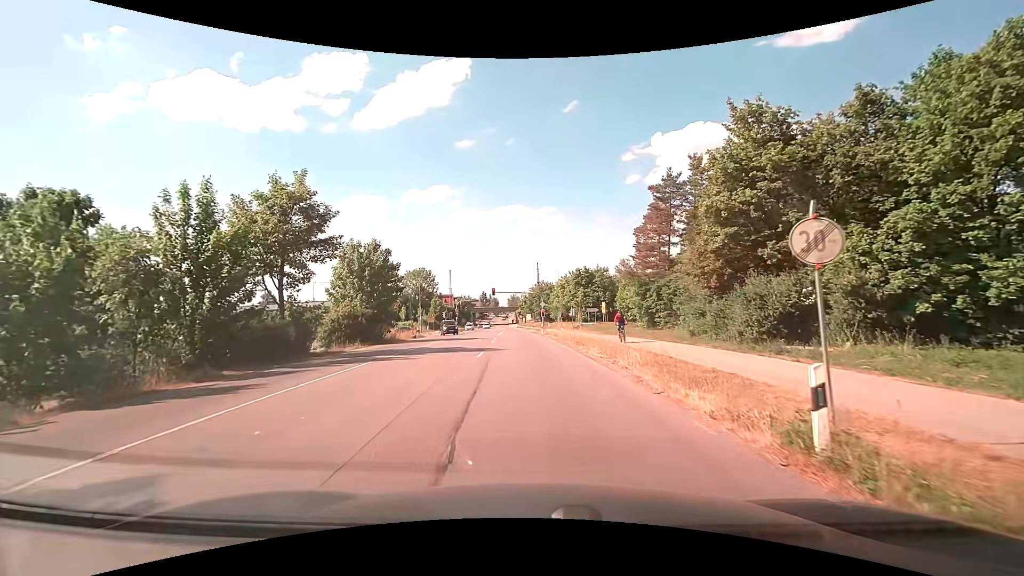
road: secondary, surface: asphalt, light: Day
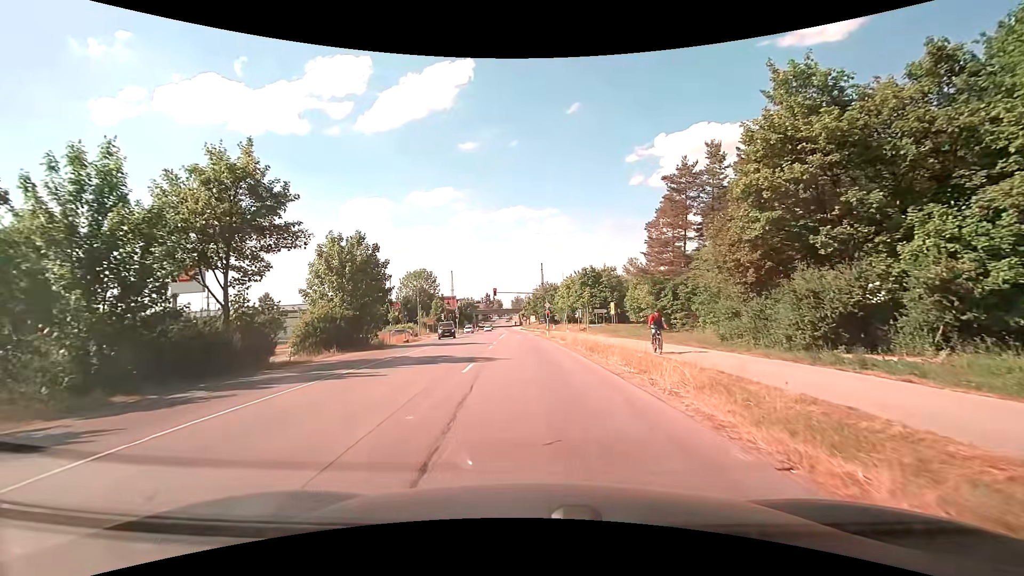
(0.0, +4.3) m; -1°
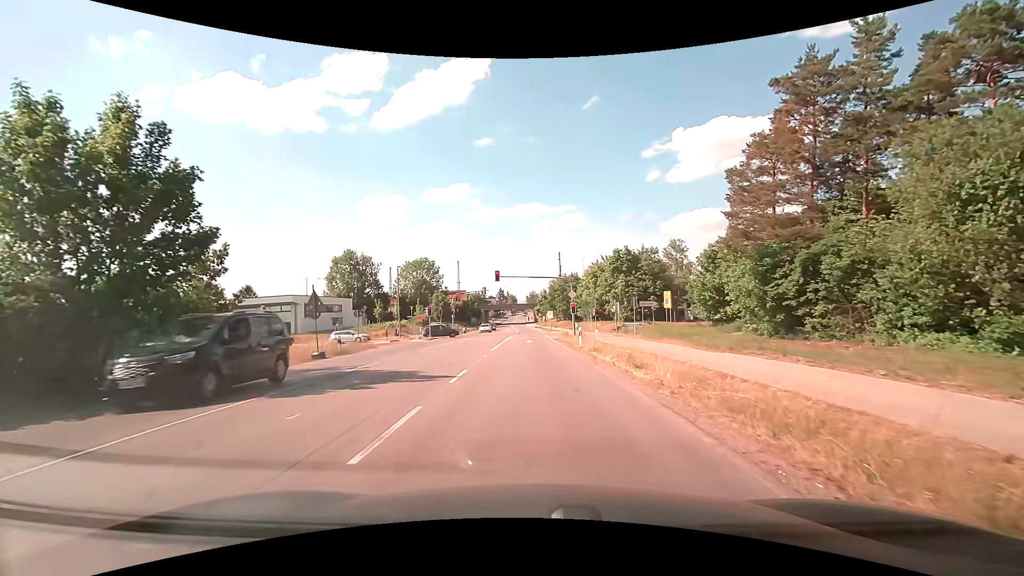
(-0.3, +20.1) m; -2°
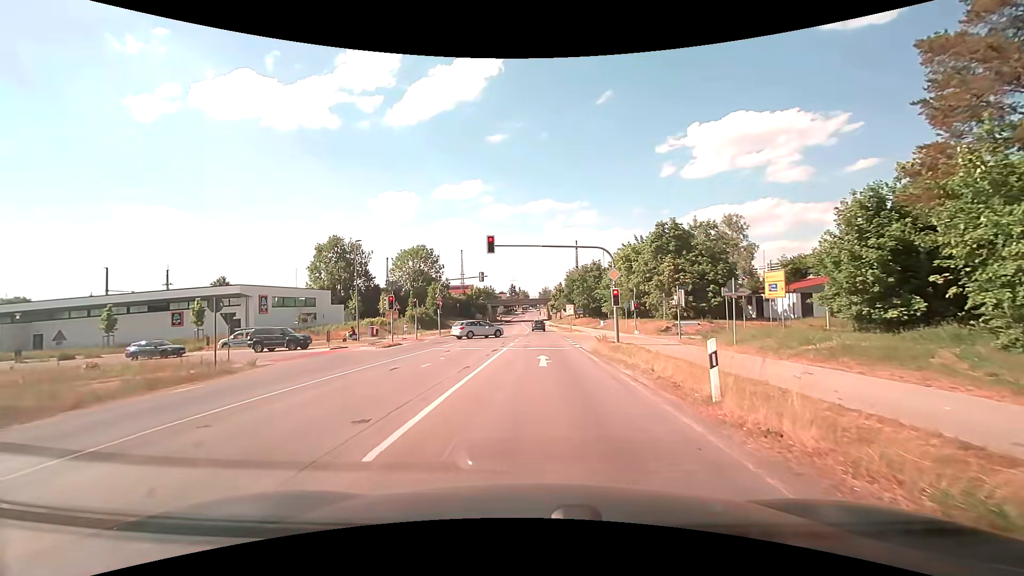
(-0.2, +18.0) m; -2°
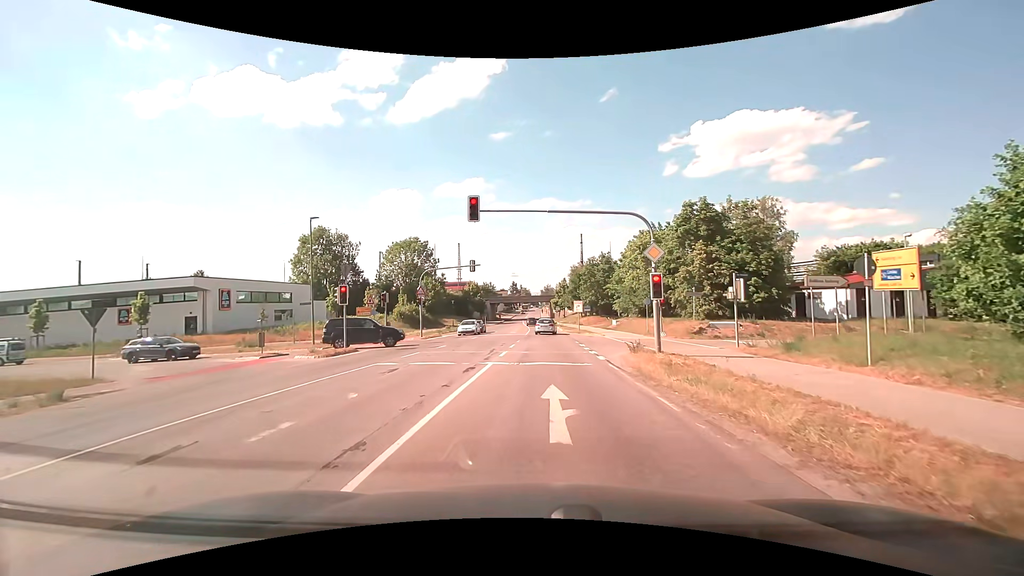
(0.0, +8.8) m; 0°
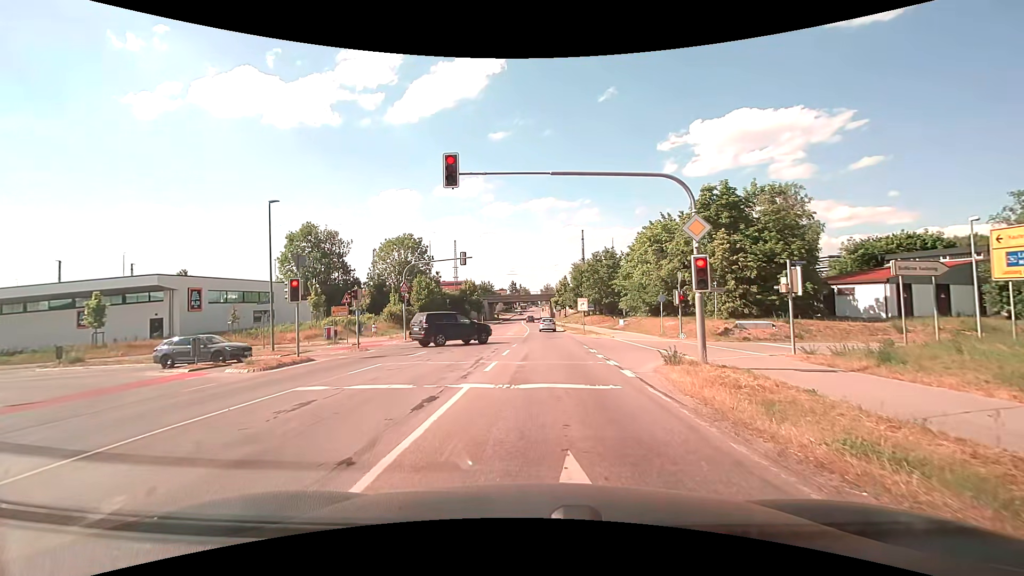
(0.0, +5.1) m; -1°
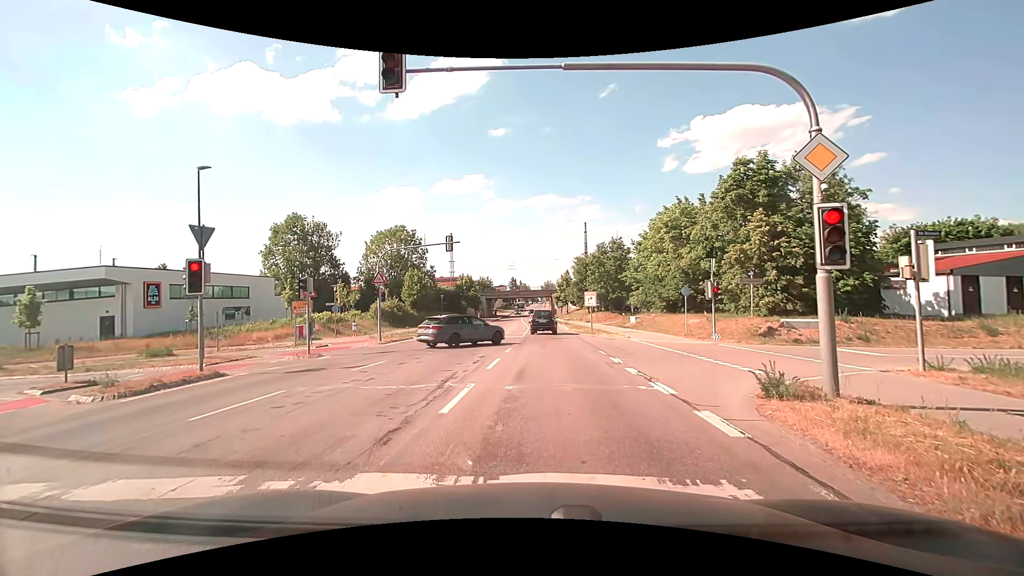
(+0.1, +5.7) m; +1°
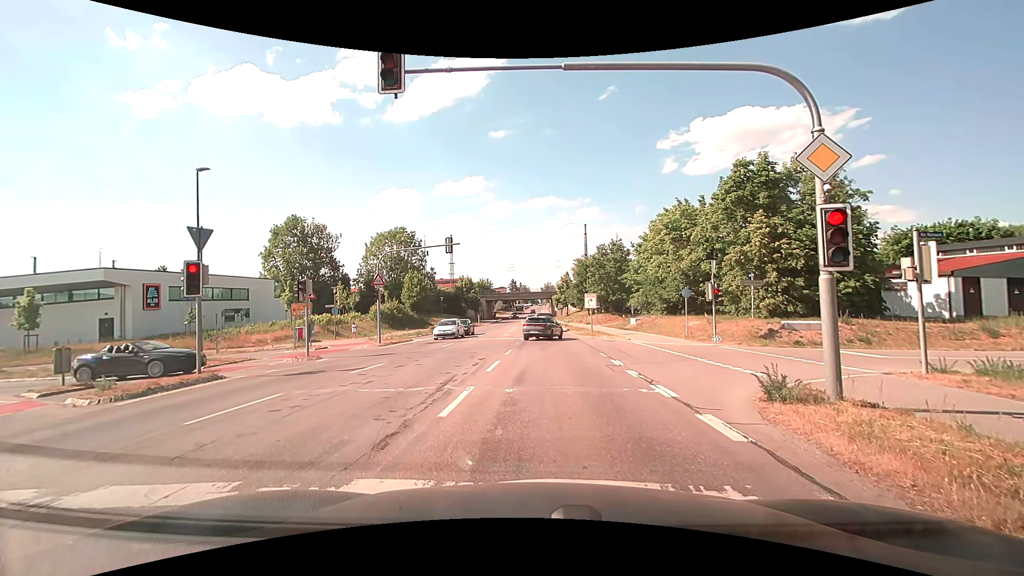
(0.0, +0.2) m; 0°
(0, +10) (0, +20) (0, +30) (0, +40) (0, +50) (0, +60) (-1, +70) (-1, +80) (-2, +90) (-2, +100) m
